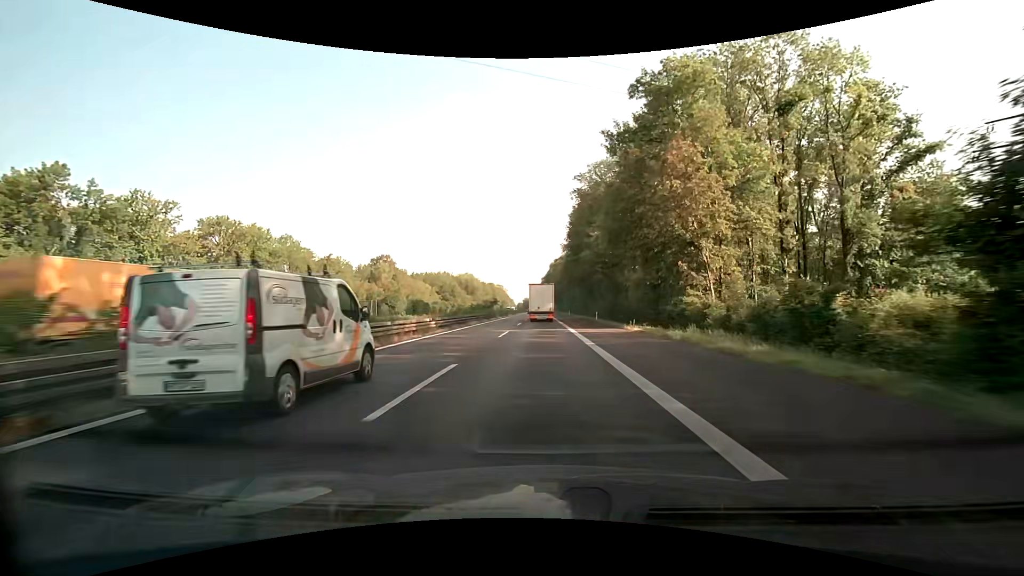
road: motorway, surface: asphalt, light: Day
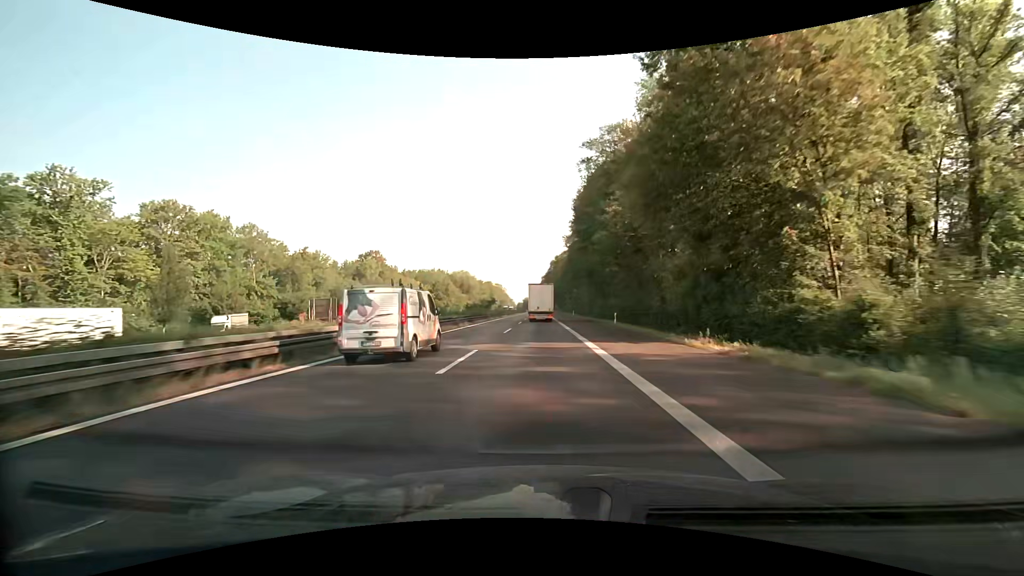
(0.0, +13.8) m; 0°
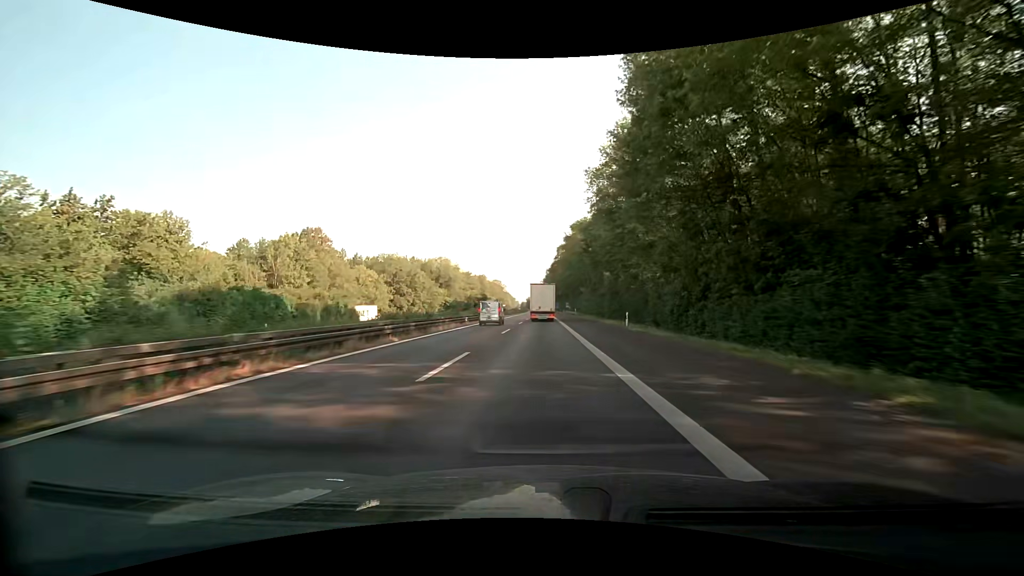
(-0.3, +55.2) m; -1°
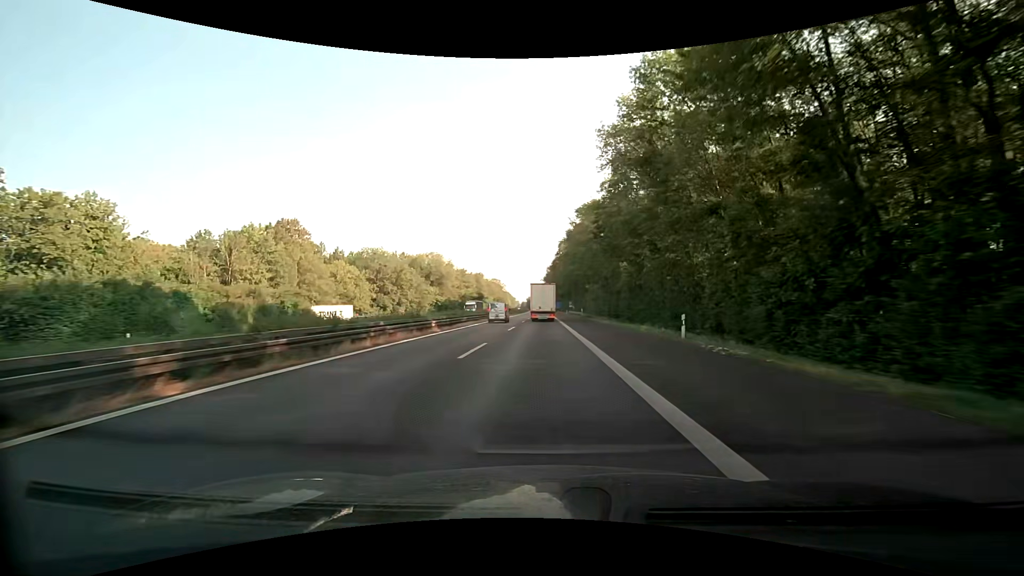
(+0.1, +13.8) m; 0°
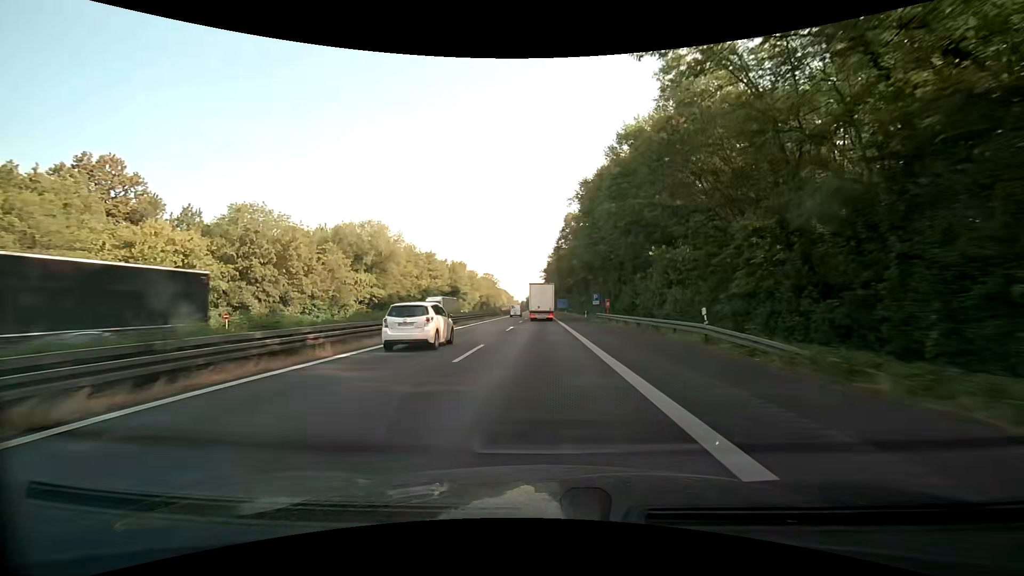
(-0.3, +55.2) m; 0°
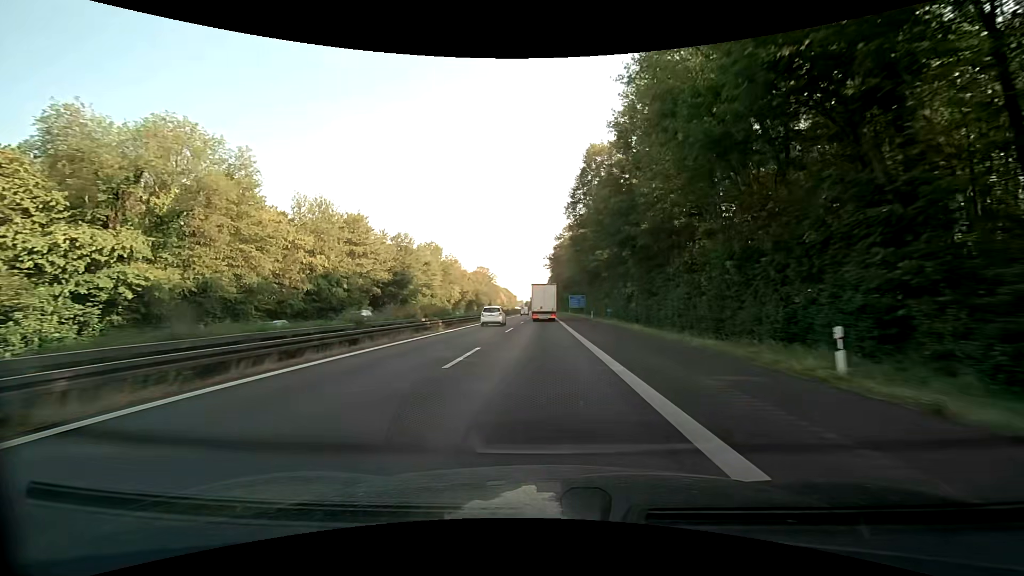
(-0.1, +55.2) m; 0°
(0, +10) (0, +20) (0, +30) (0, +40) (0, +50) (0, +60) (0, +70) (-1, +80) (-1, +90) (-1, +100) m
